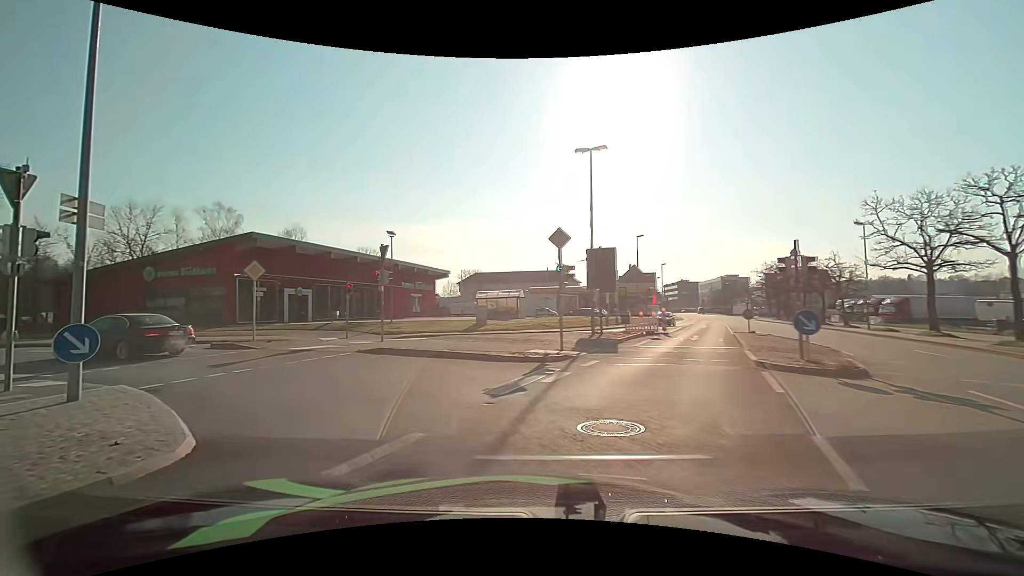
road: primary_link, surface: asphalt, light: Day
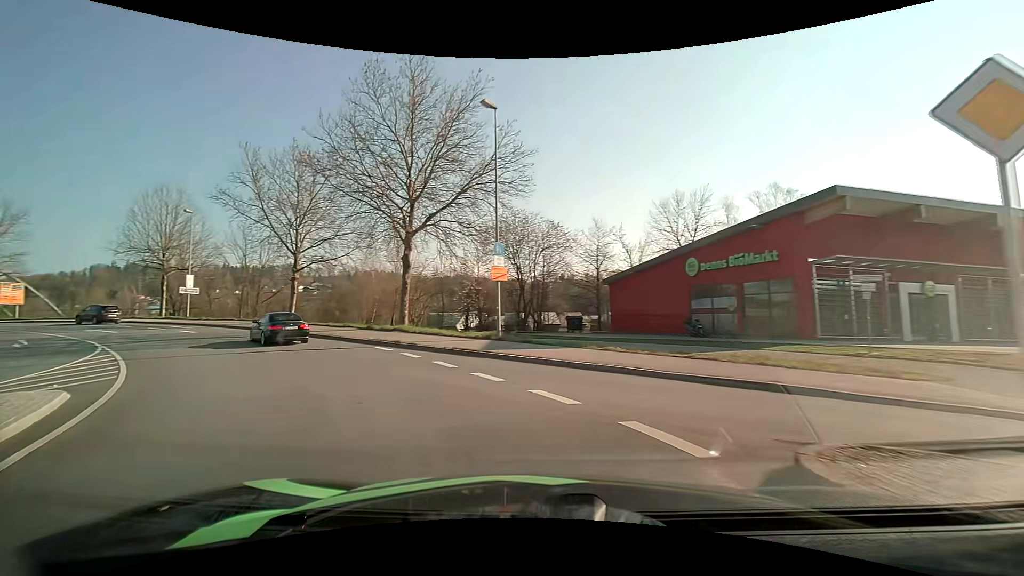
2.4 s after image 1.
(-7.9, +14.7) m; -58°
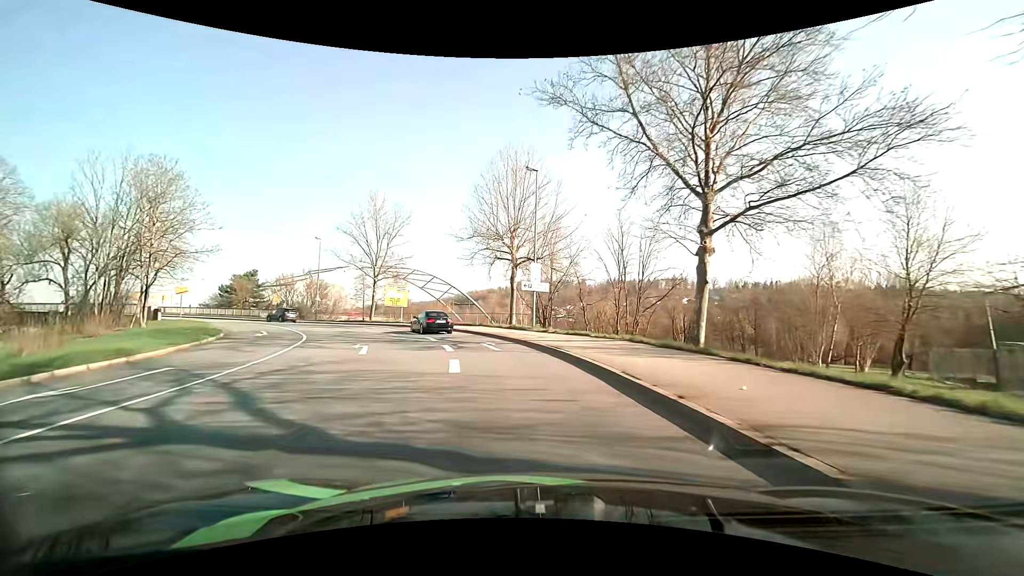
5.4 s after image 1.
(-11.6, +22.7) m; -43°
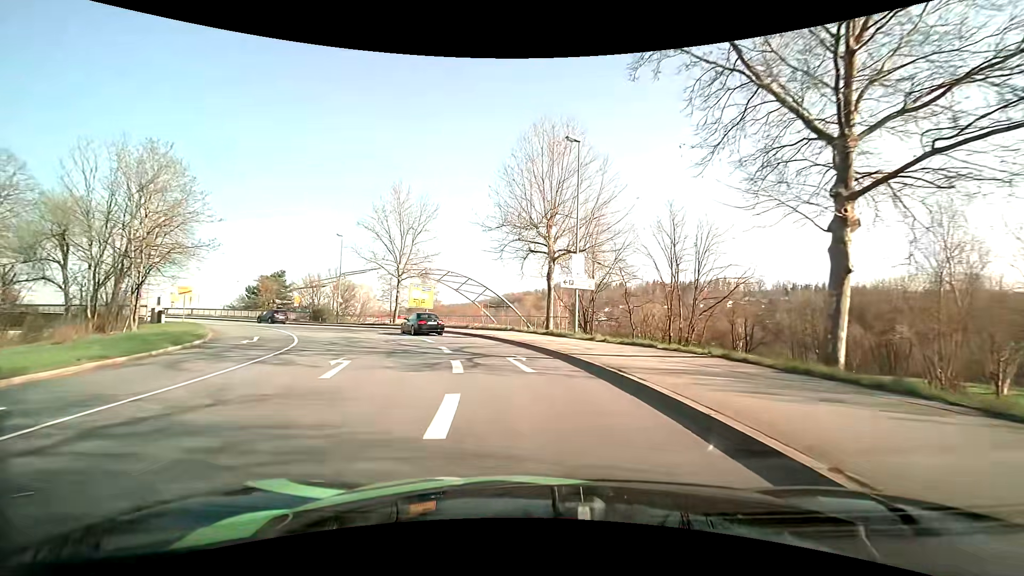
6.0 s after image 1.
(-0.2, +5.7) m; -5°
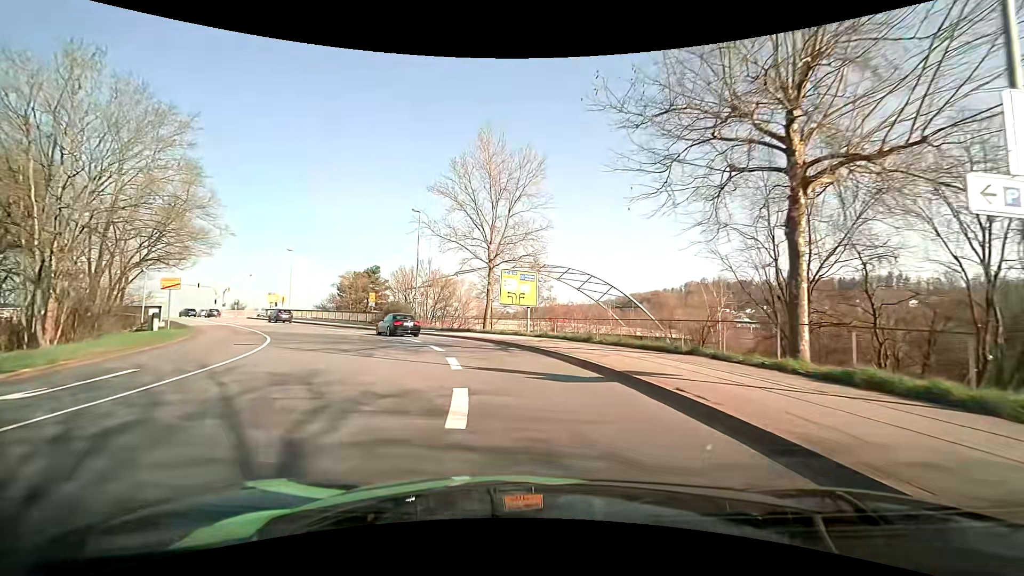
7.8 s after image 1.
(-2.0, +17.3) m; -14°
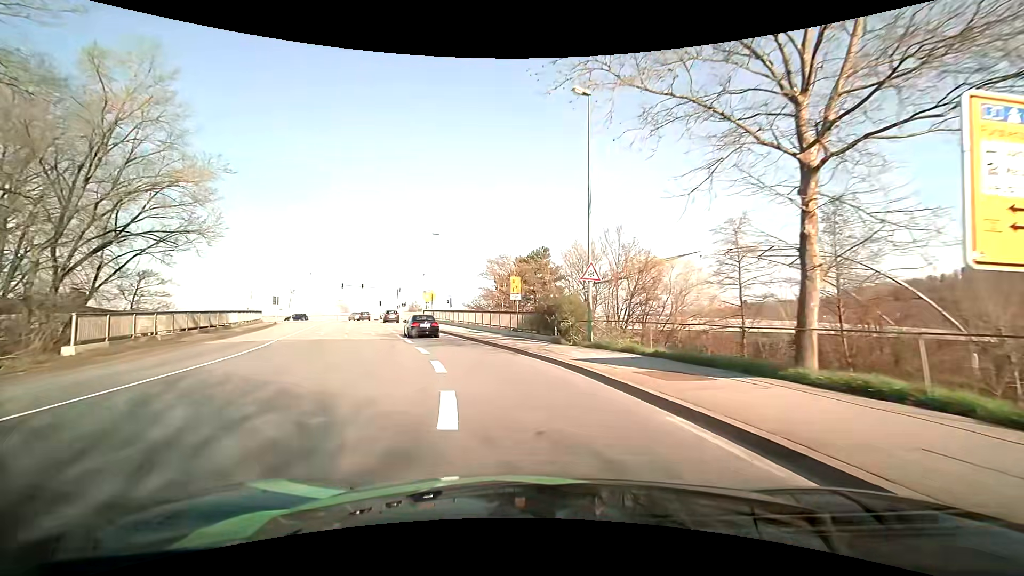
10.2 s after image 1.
(-4.4, +23.5) m; -21°
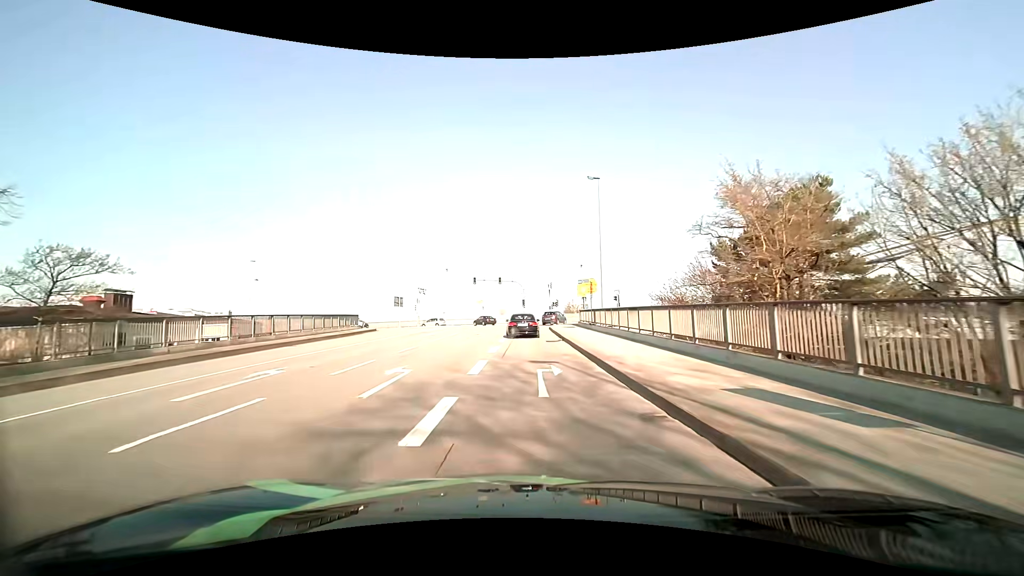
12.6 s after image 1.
(-4.7, +24.3) m; -19°
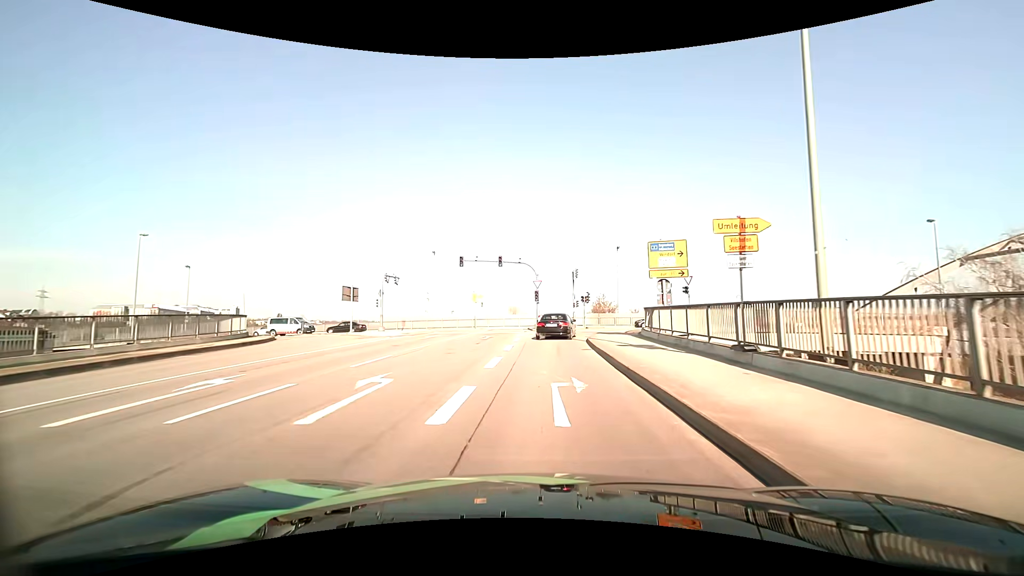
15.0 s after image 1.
(-0.7, +23.3) m; -2°
